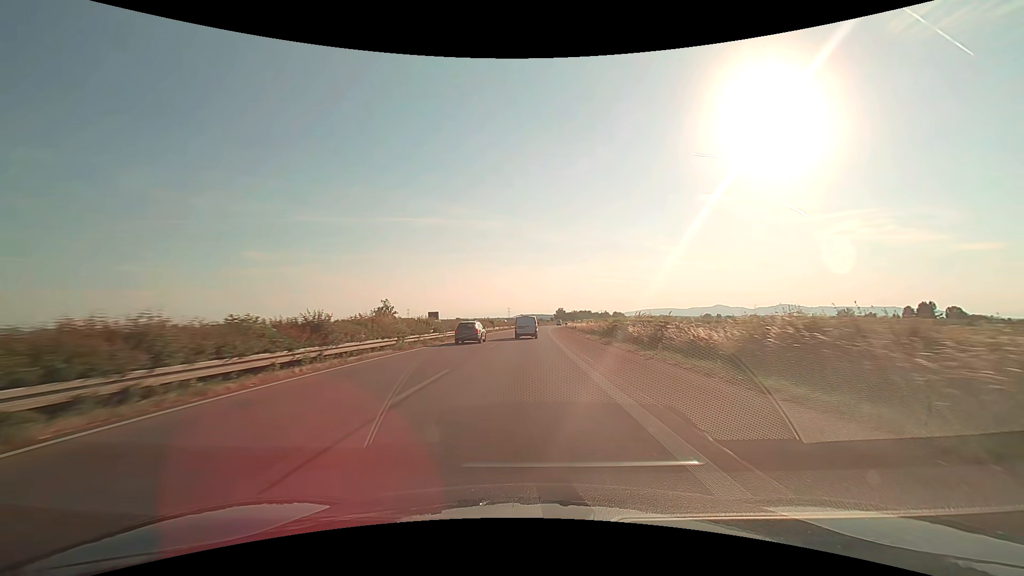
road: trunk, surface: asphalt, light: Day
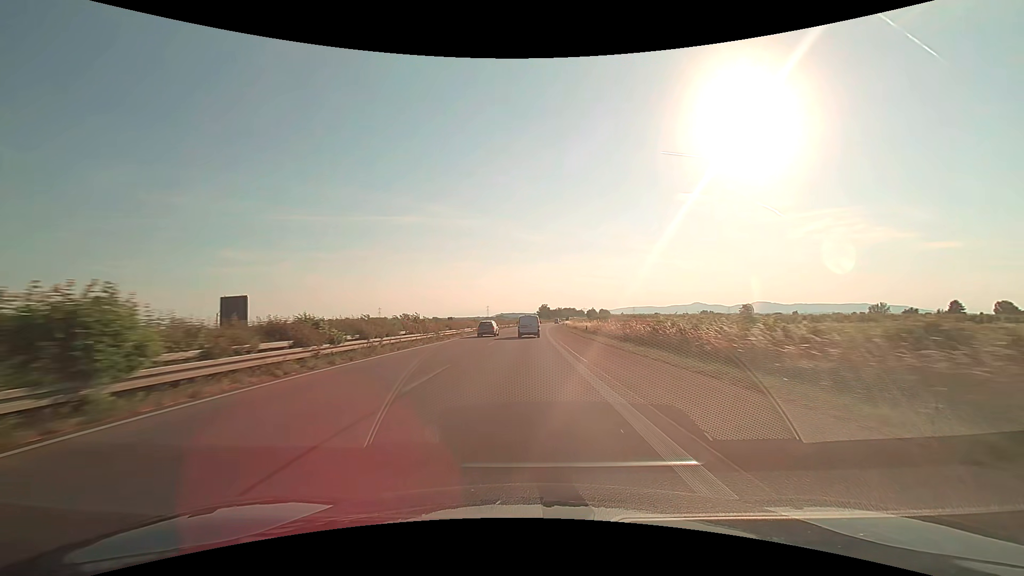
(+1.4, +70.9) m; +2°
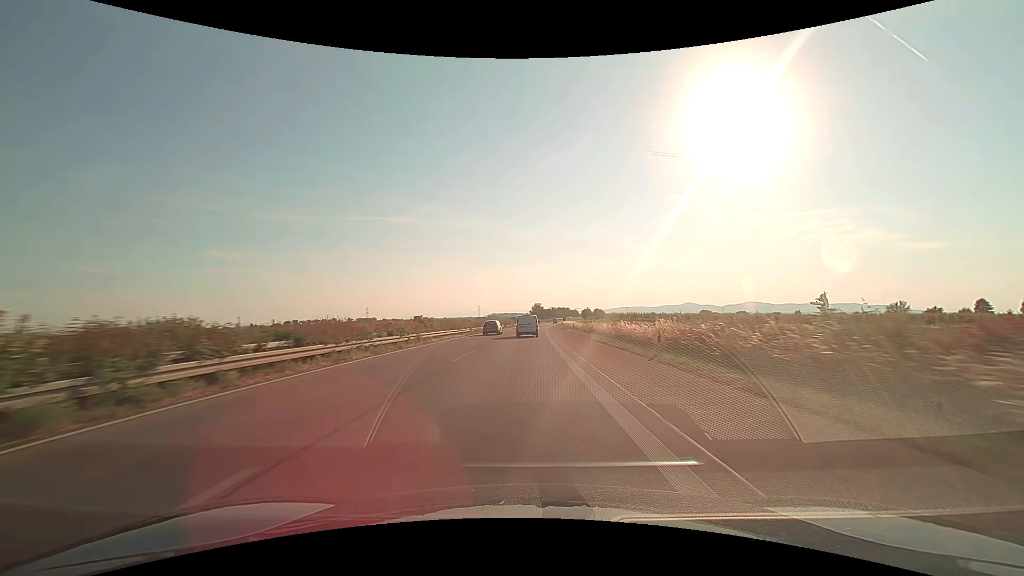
(+0.2, +29.0) m; +1°
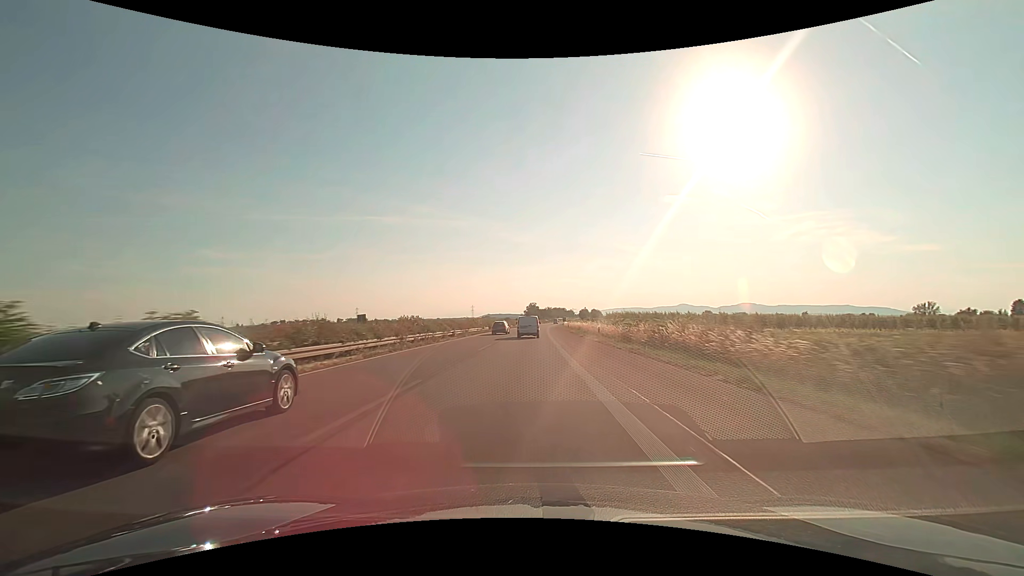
(+0.2, +29.4) m; +1°
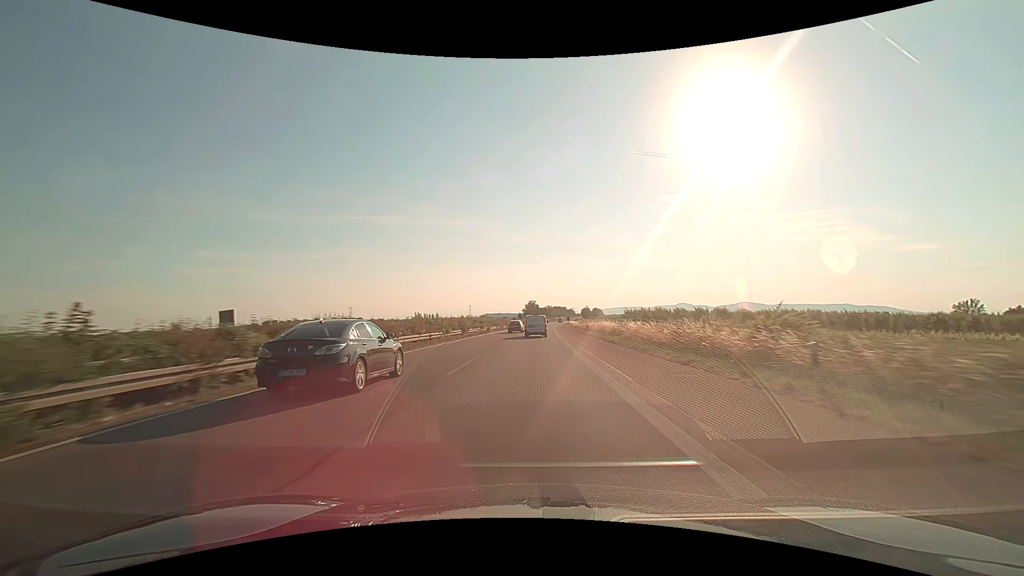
(0.0, +29.7) m; 0°
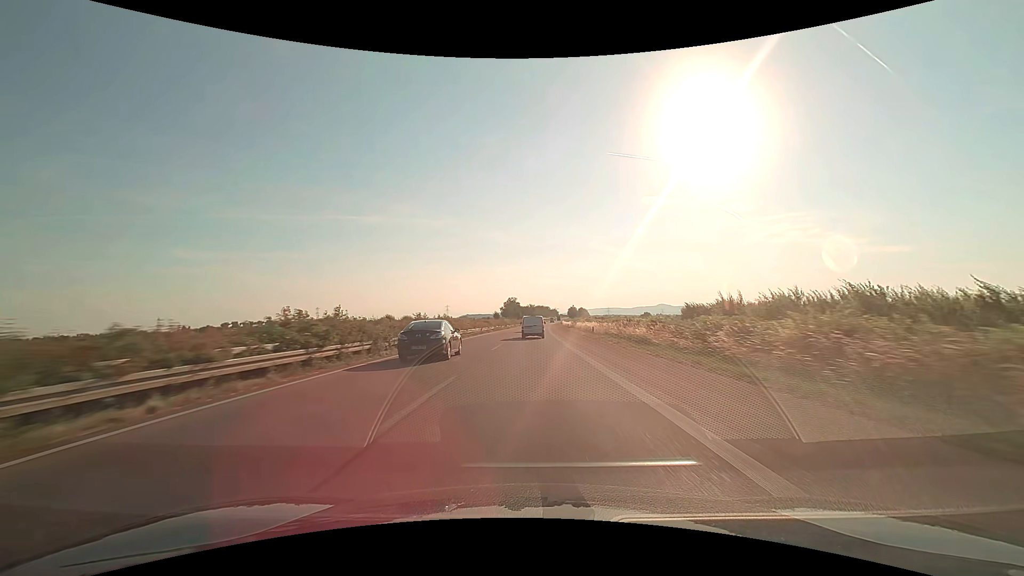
(+1.2, +60.4) m; +2°
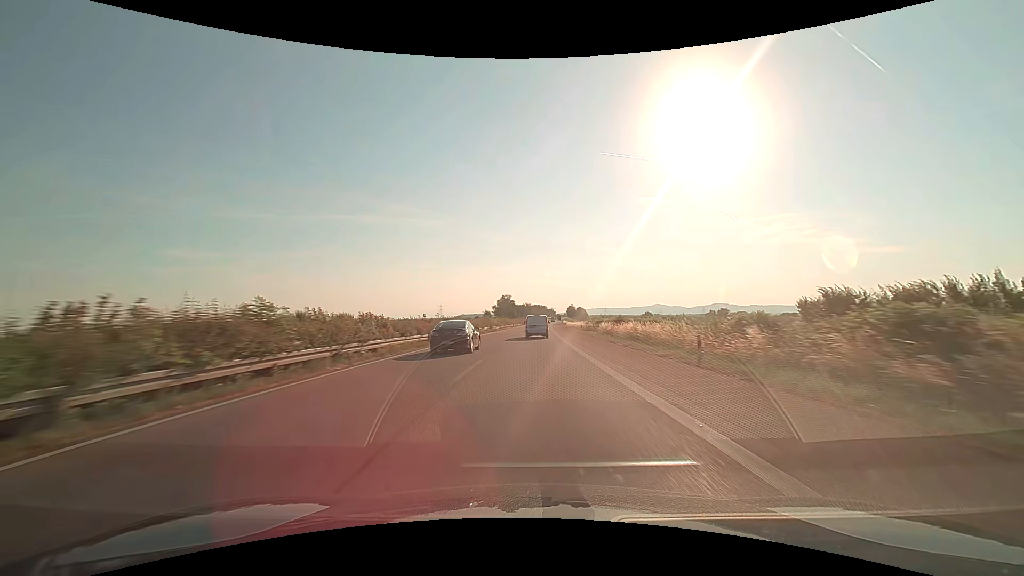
(+0.1, +30.7) m; 0°
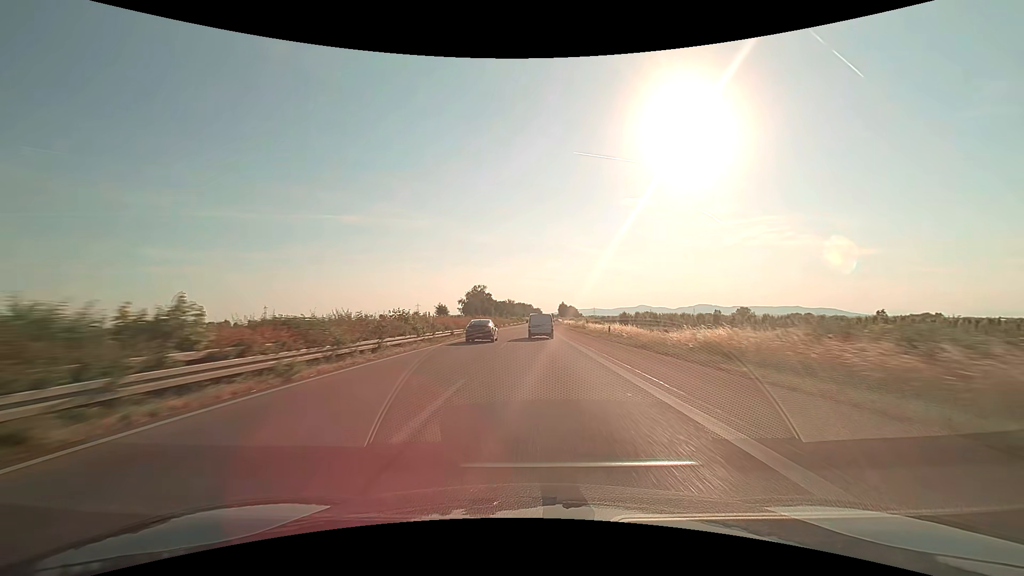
(+1.3, +78.5) m; +2°
(0, +10) (0, +20) (0, +30) (0, +40) (0, +50) (0, +60) (+1, +70) (+1, +80) (+1, +90) (+1, +100) m
